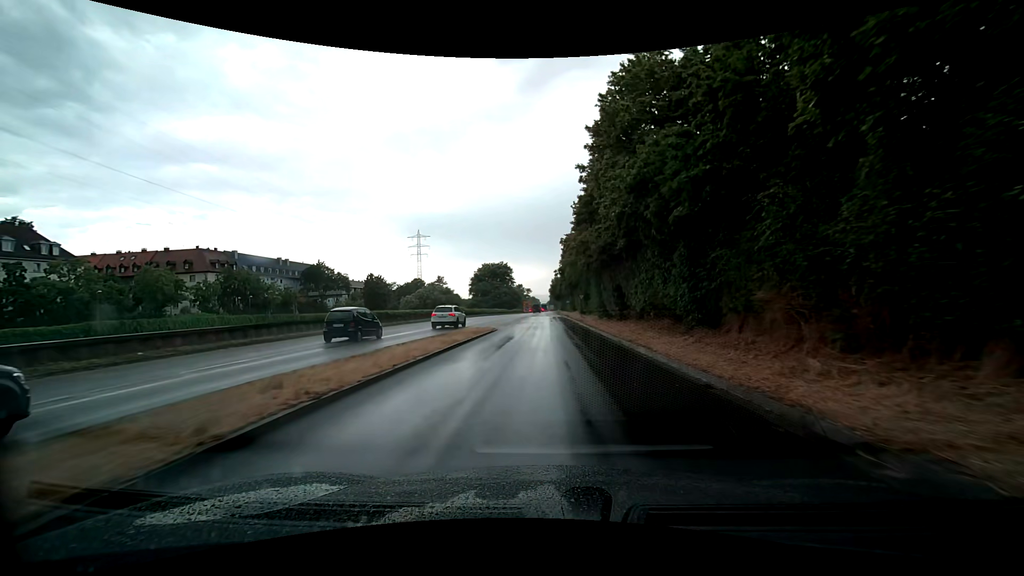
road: trunk_link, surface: asphalt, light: Day
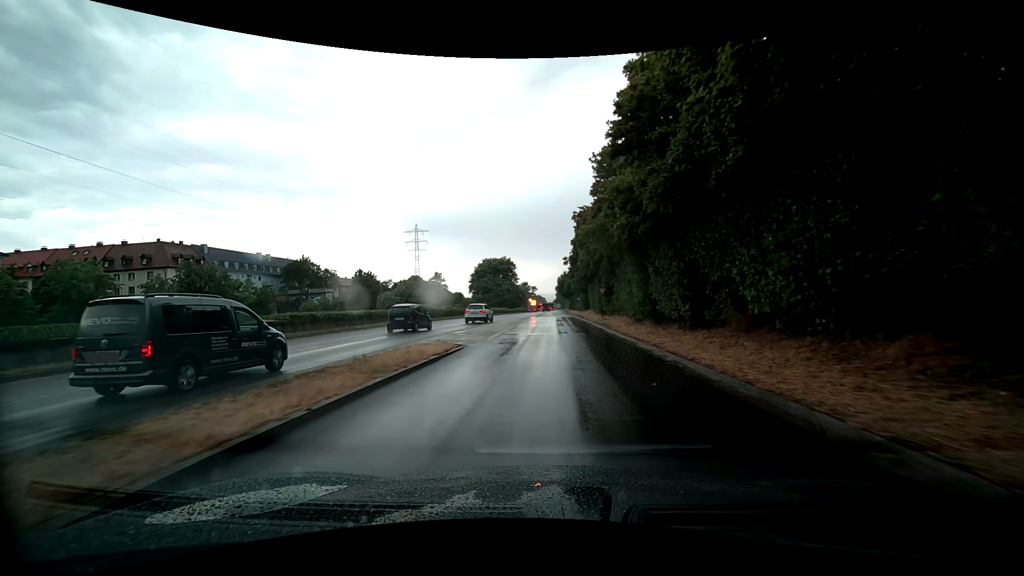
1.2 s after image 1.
(0.0, +15.2) m; -1°
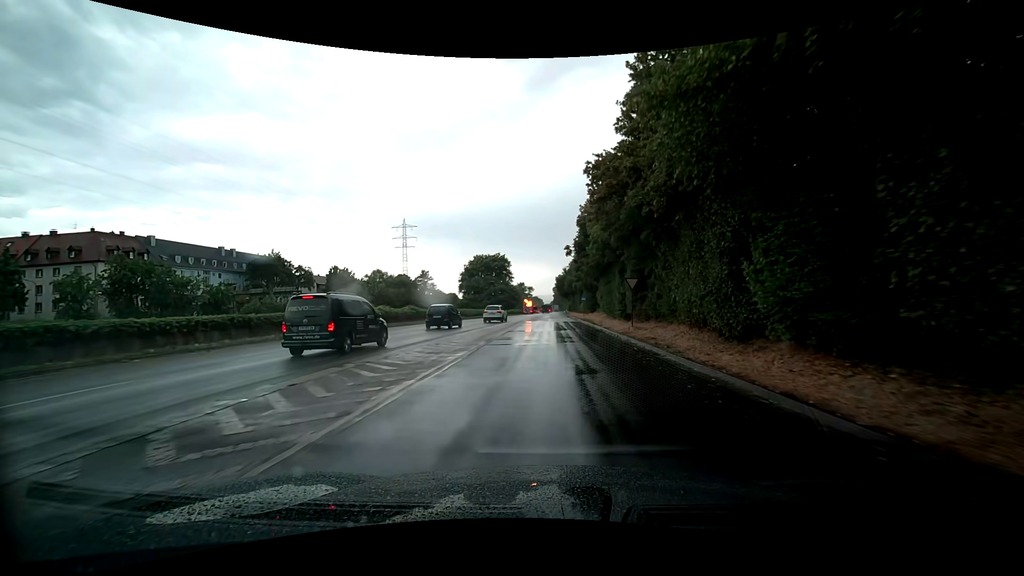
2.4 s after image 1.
(0.0, +15.4) m; 0°
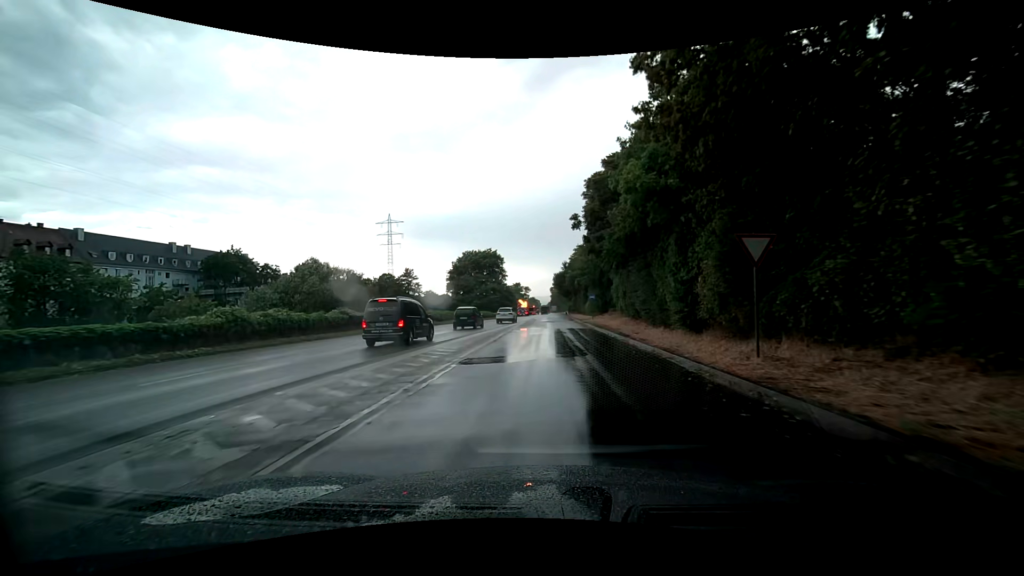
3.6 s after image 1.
(0.0, +15.6) m; 0°
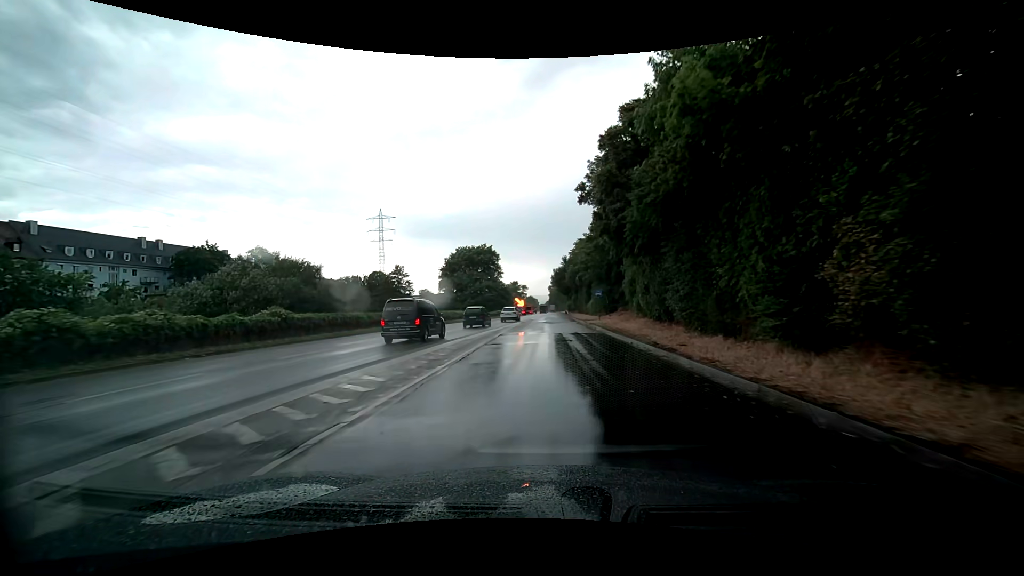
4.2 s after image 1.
(0.0, +7.9) m; 0°
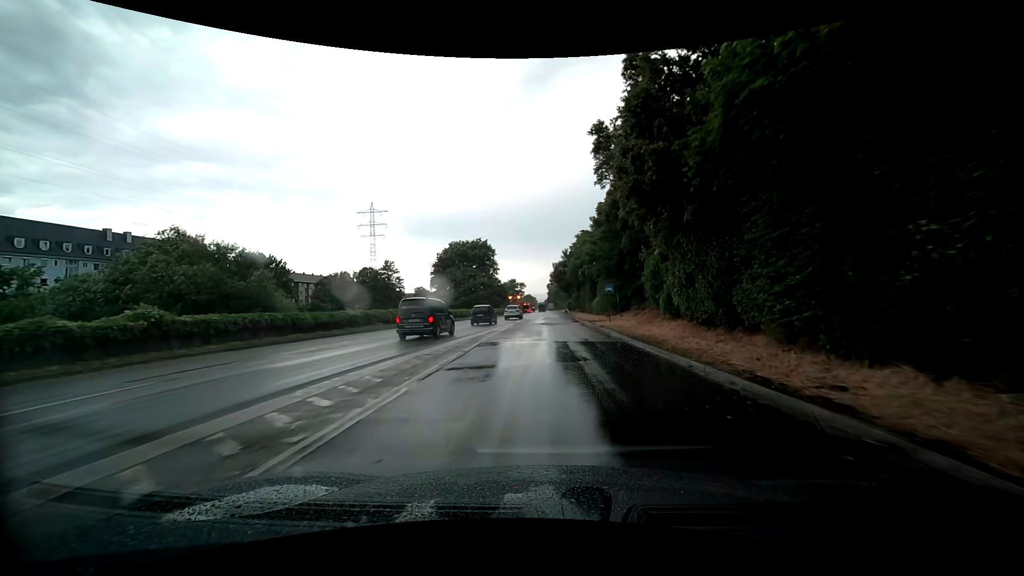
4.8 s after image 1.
(0.0, +7.9) m; 0°
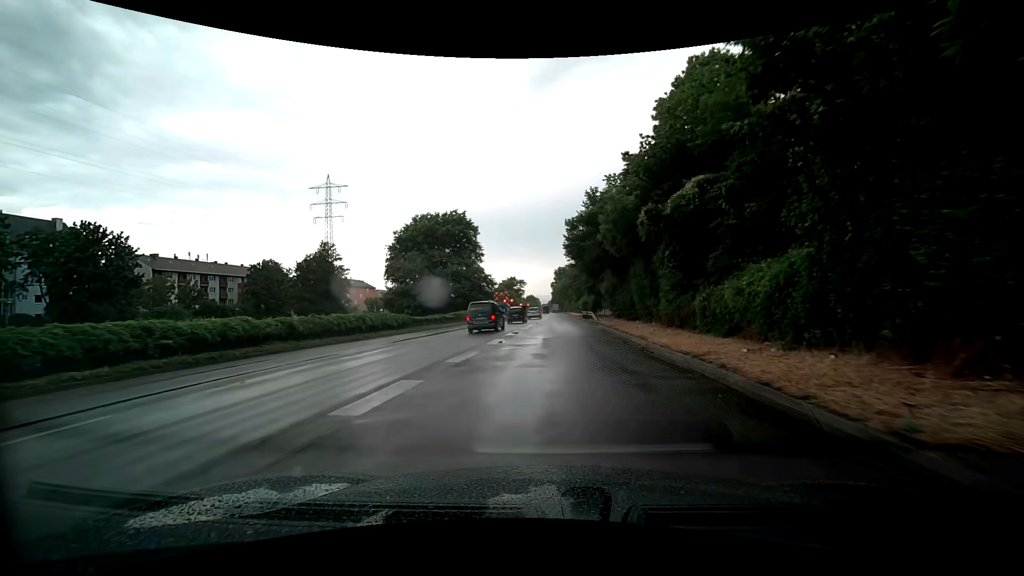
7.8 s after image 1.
(+0.2, +38.9) m; 0°
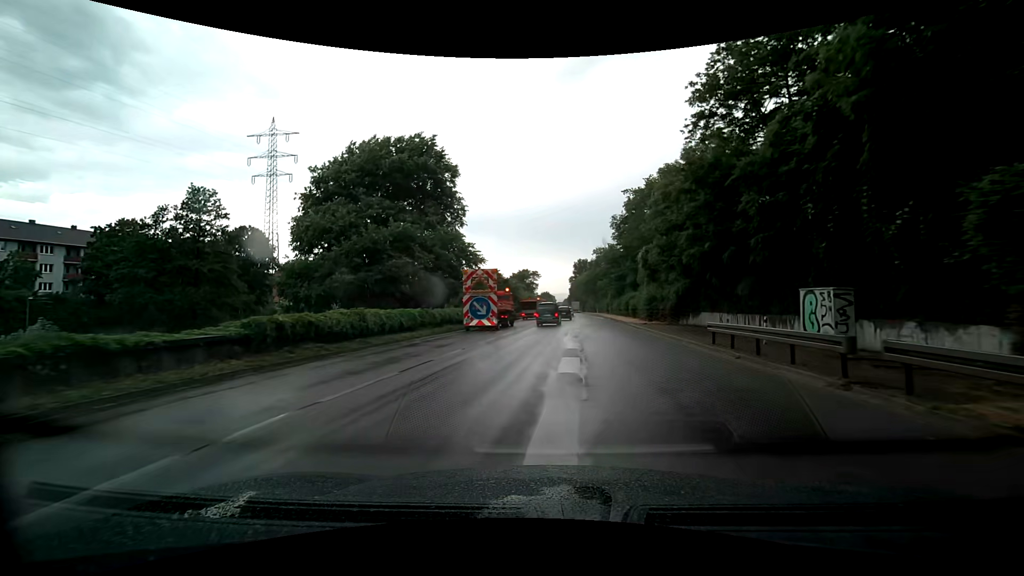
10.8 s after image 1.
(-0.9, +38.6) m; -2°
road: trunk
(0, +10) (0, +20) (0, +30) (+1, +40) (+1, +50) (+2, +60) (+3, +70) (+3, +80) (+4, +90) (+4, +100) m
